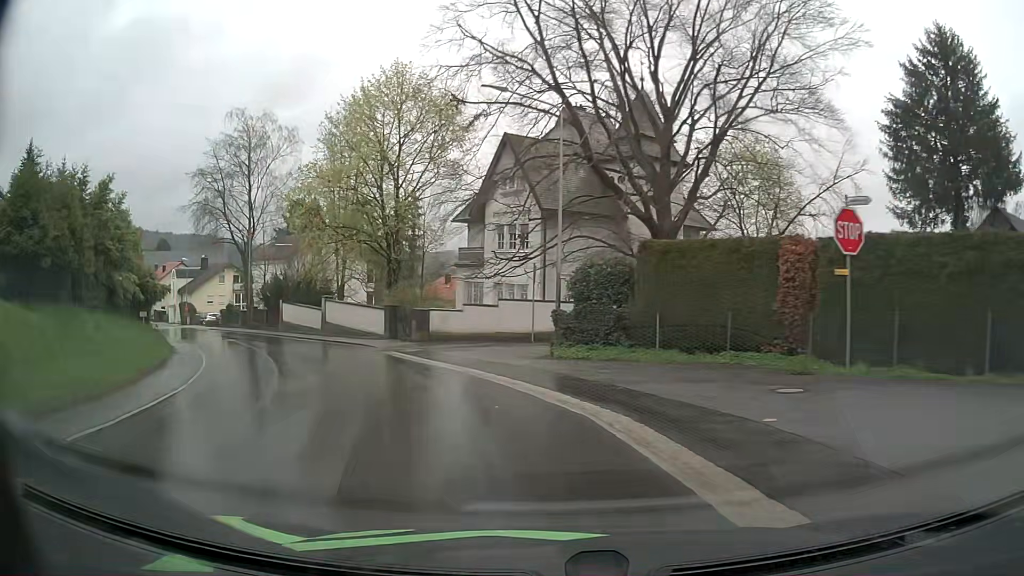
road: tertiary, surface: asphalt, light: Day
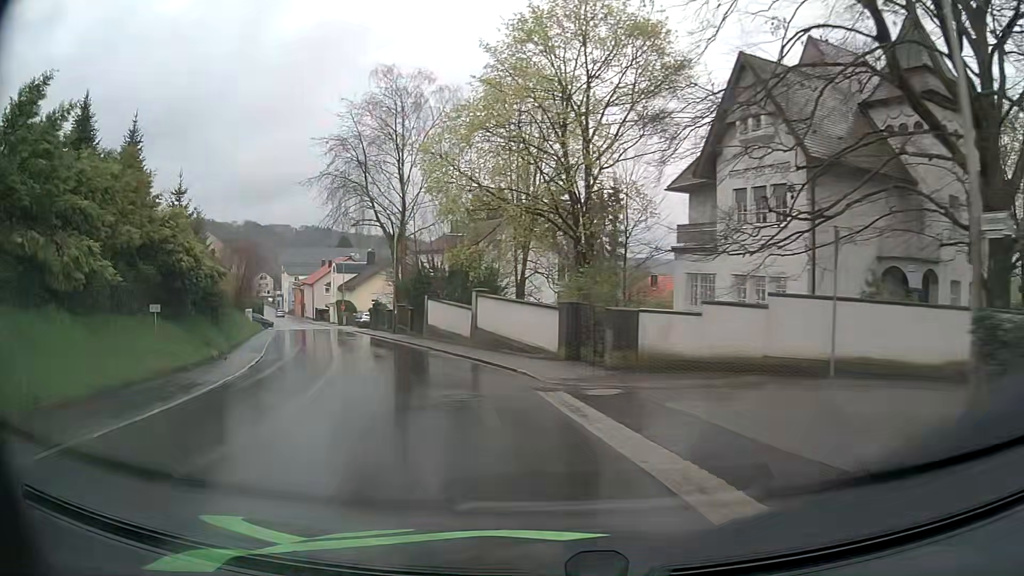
(-1.8, +12.4) m; -17°
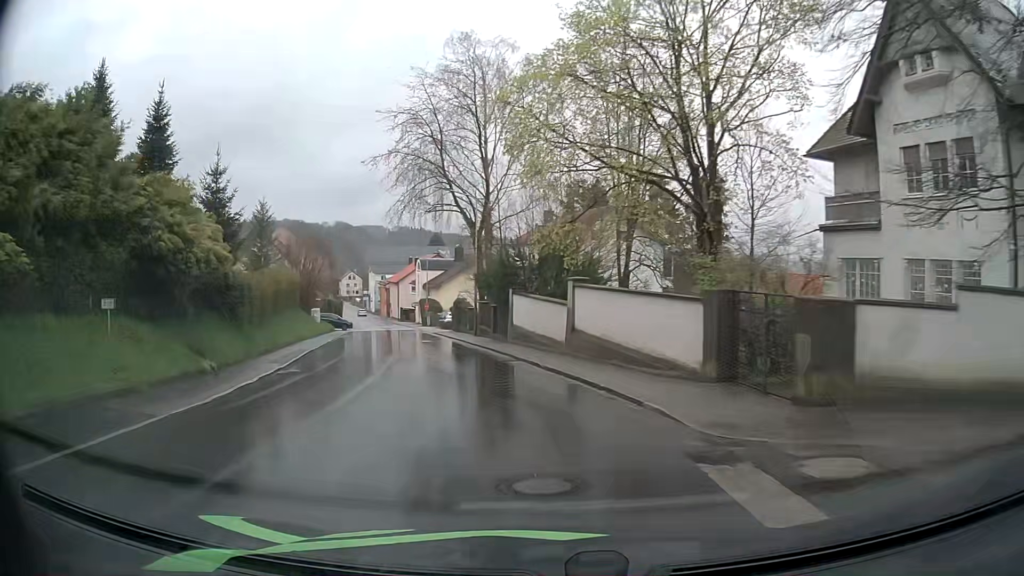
(-0.5, +6.4) m; -8°
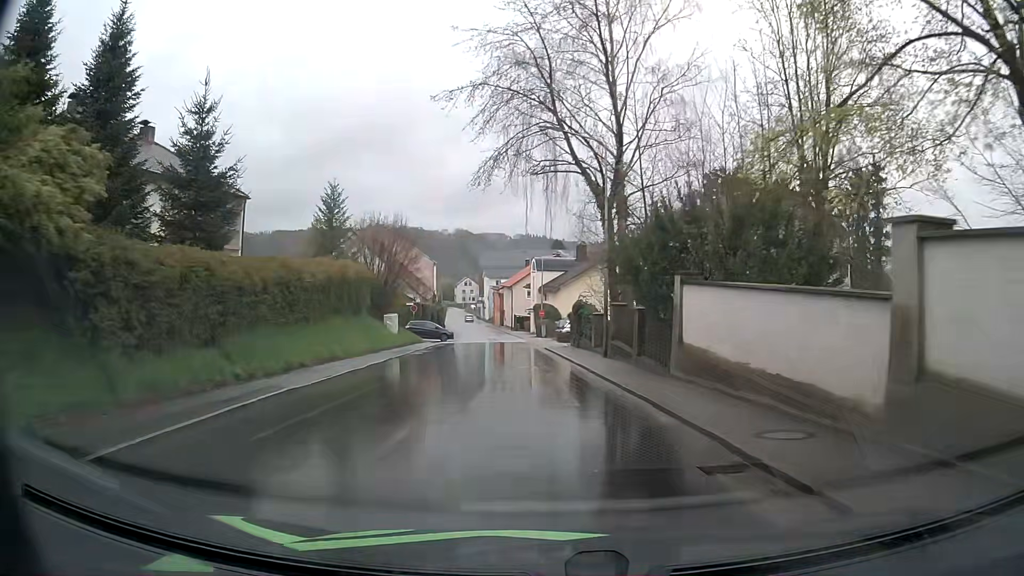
(-1.4, +12.8) m; -10°
(0, +10) (-1, +20) (-2, +30) (-3, +40) (-4, +50) (-5, +60) (-6, +70) (-7, +80) (-9, +89) (-11, +99) m
